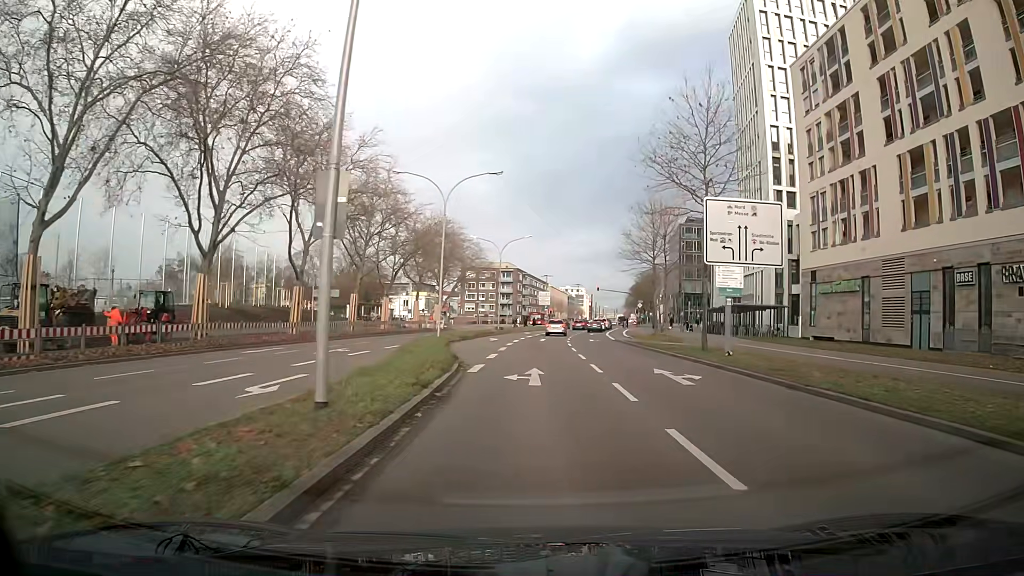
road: secondary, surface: asphalt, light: Day
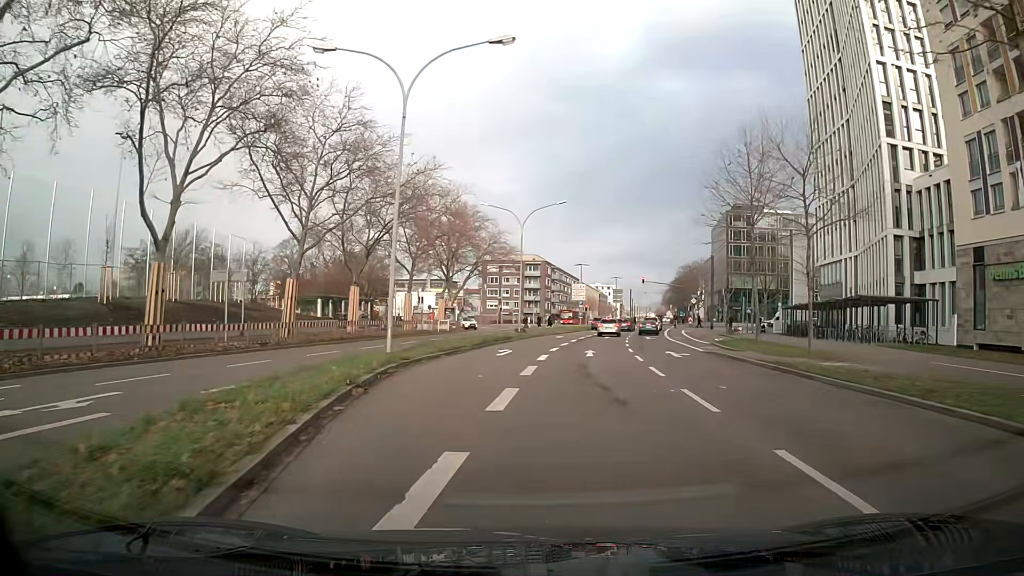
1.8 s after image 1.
(-0.2, +19.5) m; -2°
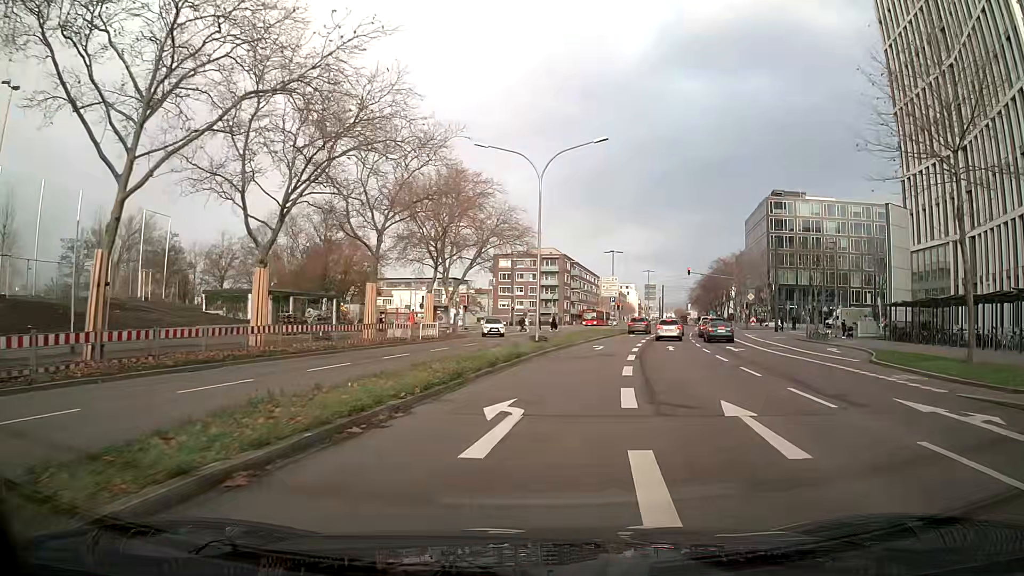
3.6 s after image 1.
(-0.4, +17.9) m; -1°
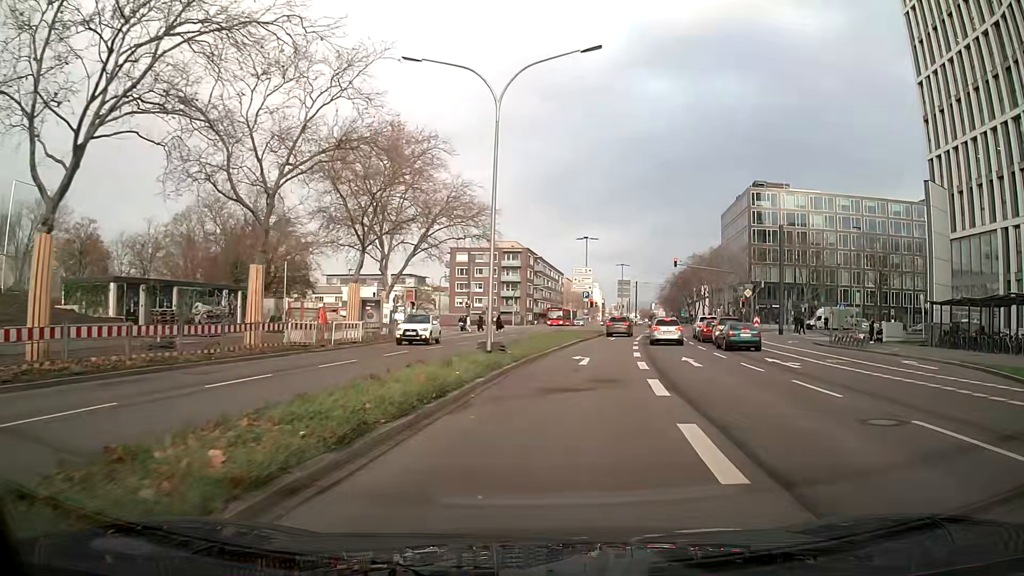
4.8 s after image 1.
(+0.3, +11.3) m; +3°
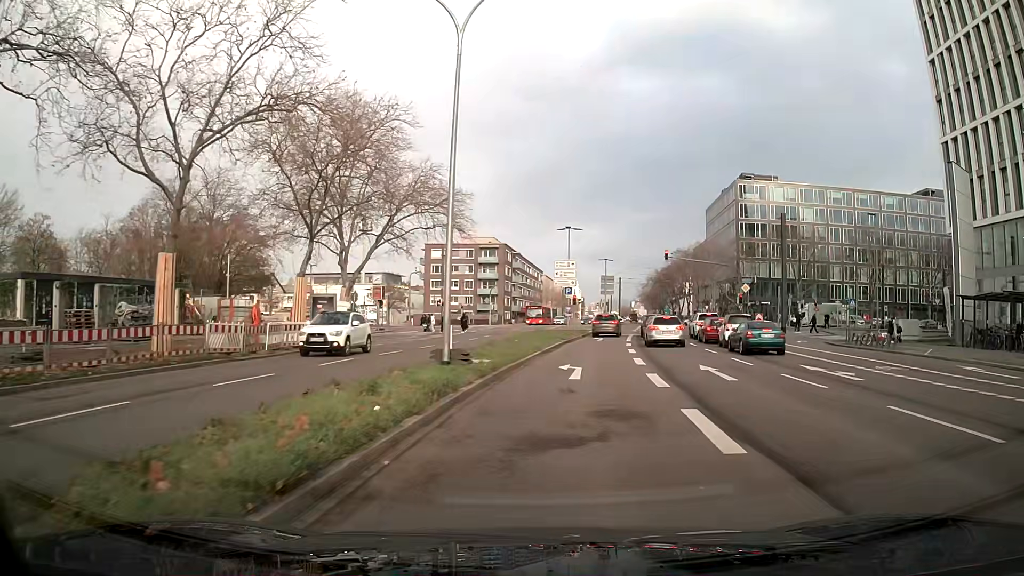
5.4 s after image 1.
(+0.1, +5.5) m; +2°
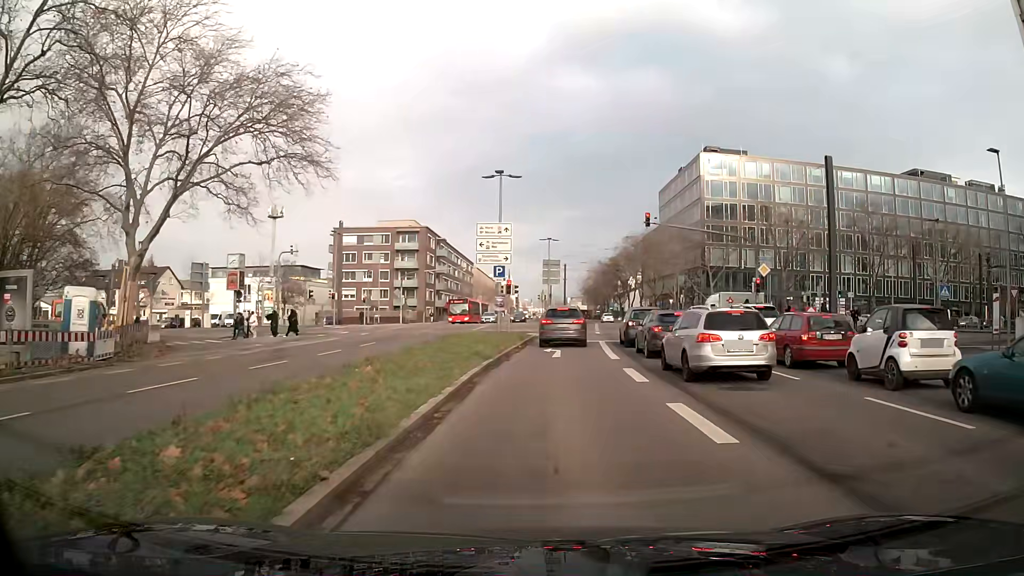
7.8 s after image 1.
(+0.9, +19.1) m; +5°
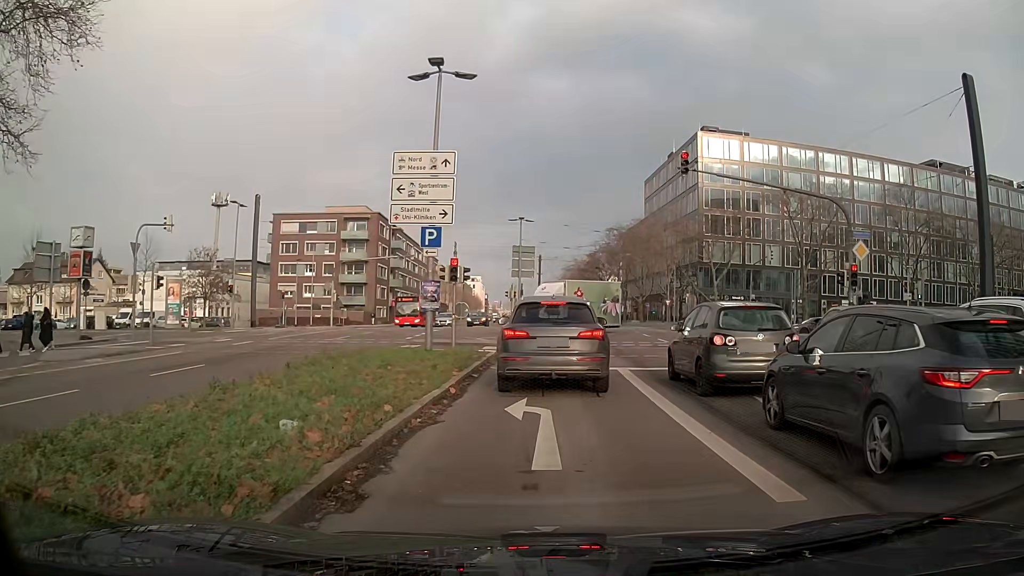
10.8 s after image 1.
(+0.2, +14.9) m; +2°
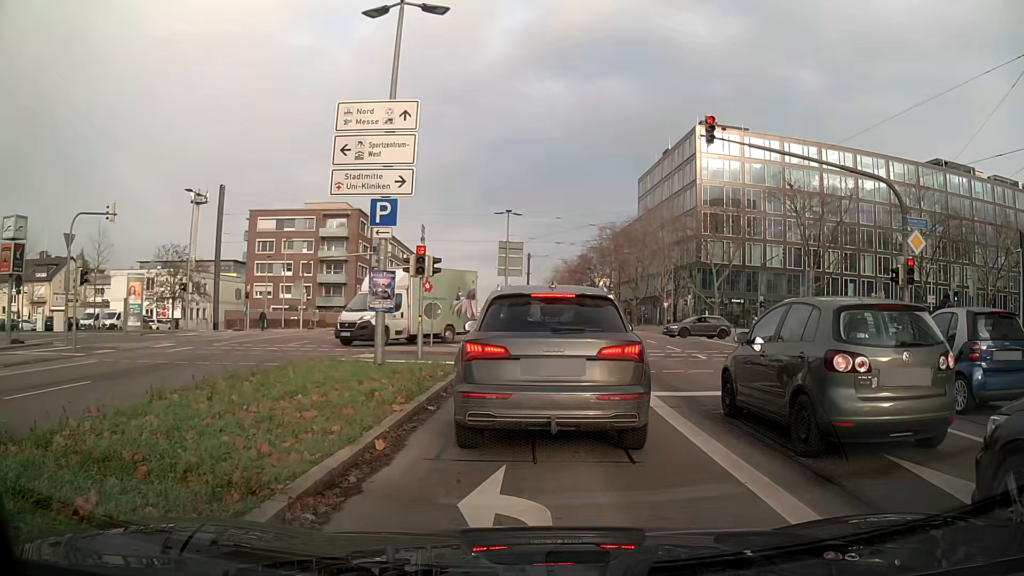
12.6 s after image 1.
(0.0, +4.6) m; -1°
